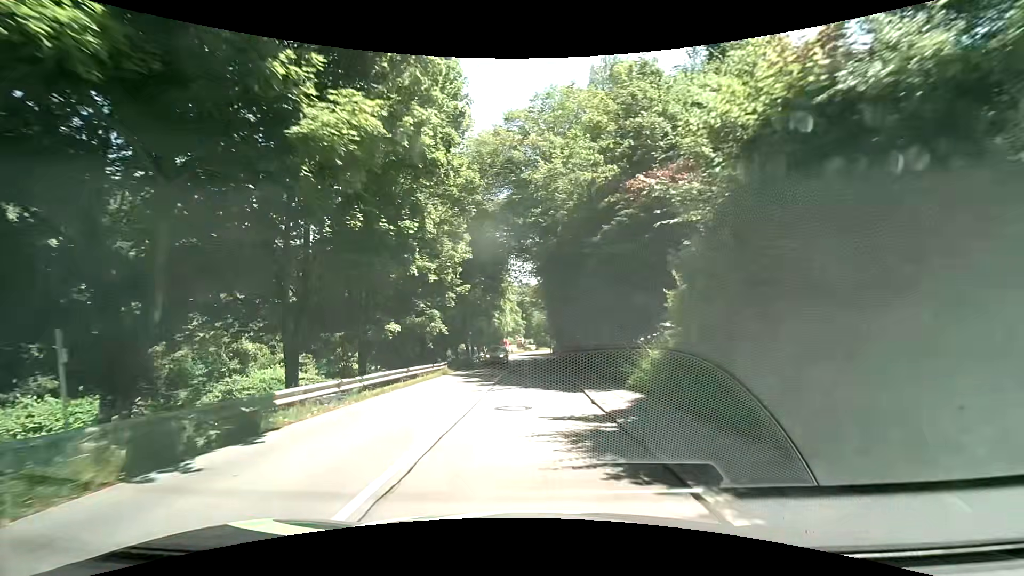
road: tertiary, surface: asphalt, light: Day
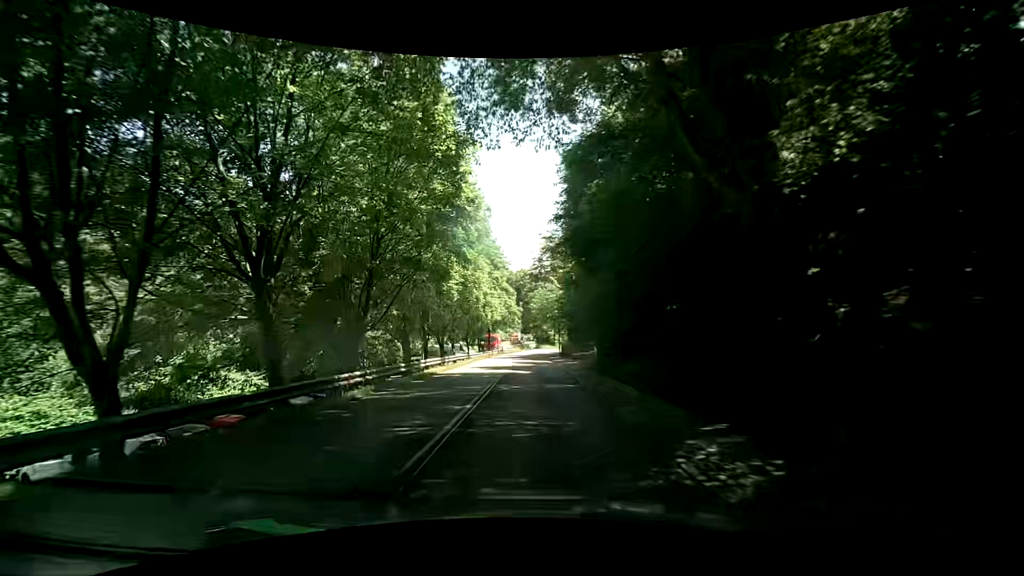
(-0.2, +29.9) m; -1°
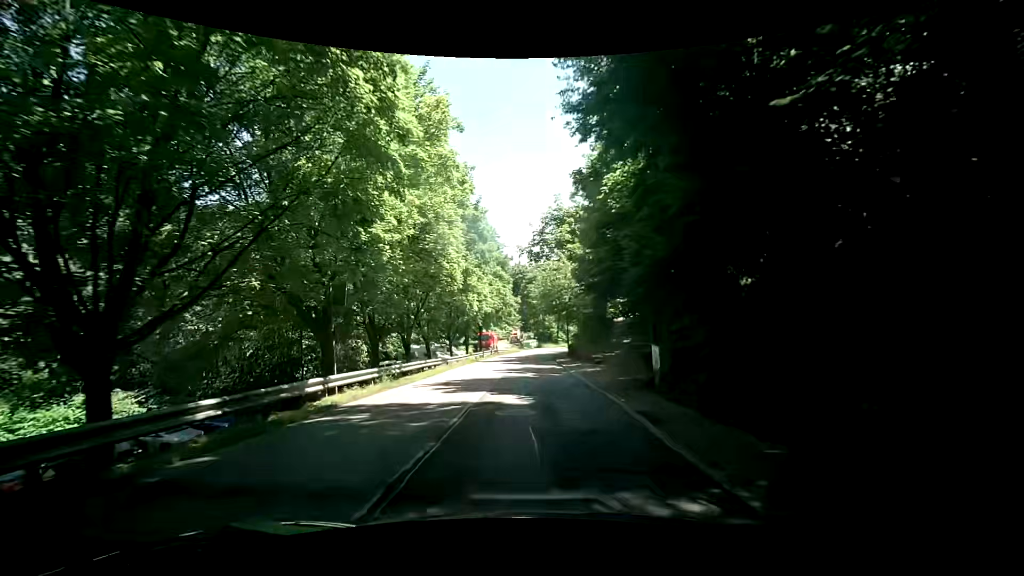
(+0.2, +12.5) m; +2°
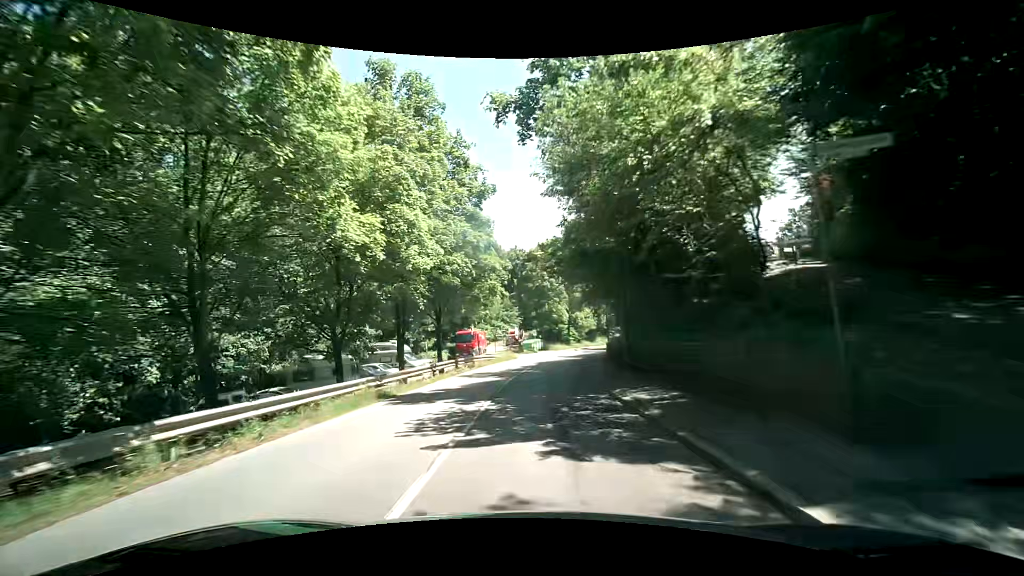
(-0.7, +25.9) m; -1°
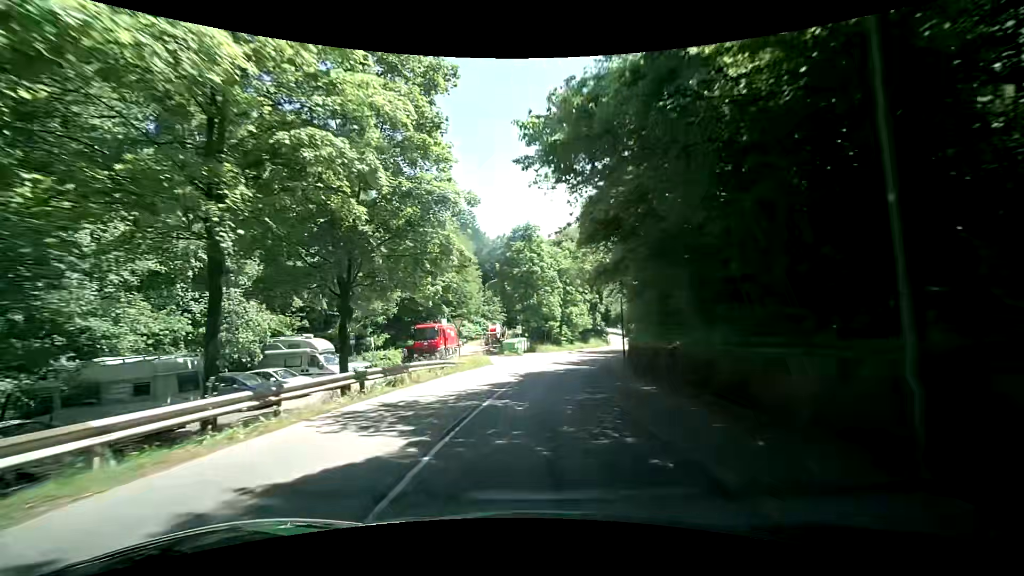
(0.0, +13.4) m; +1°
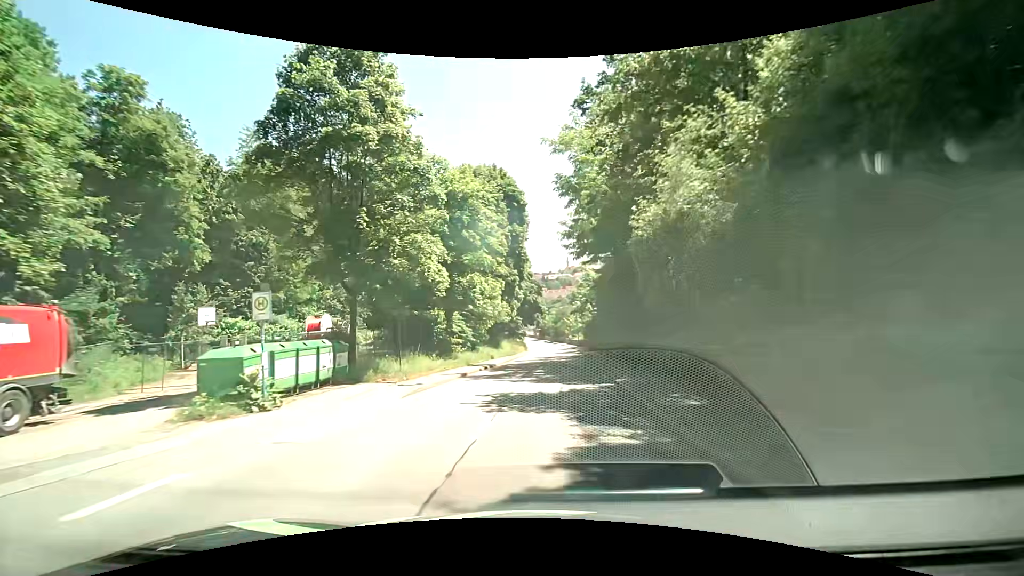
(+2.7, +33.2) m; +11°
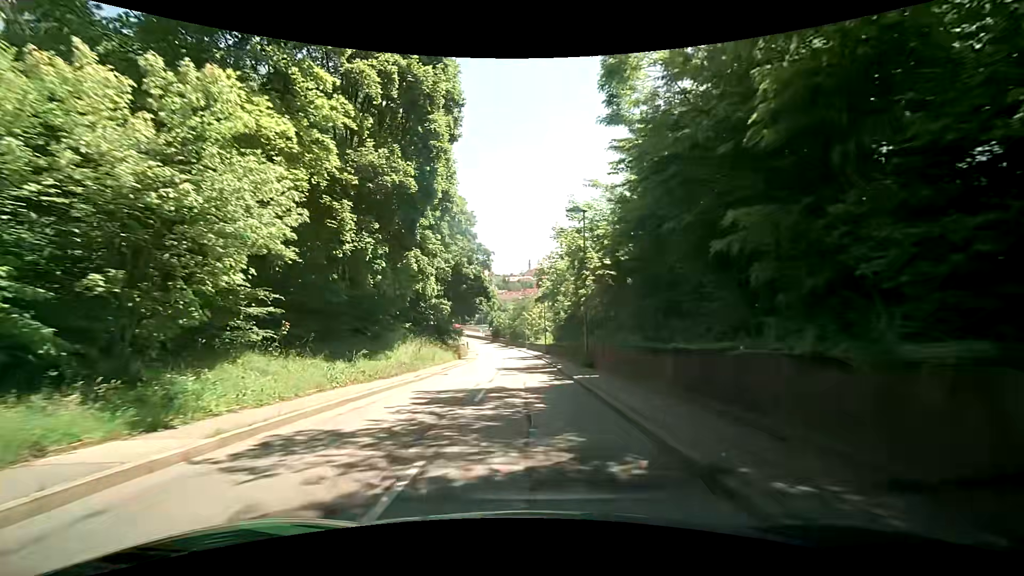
(+1.9, +31.4) m; +6°
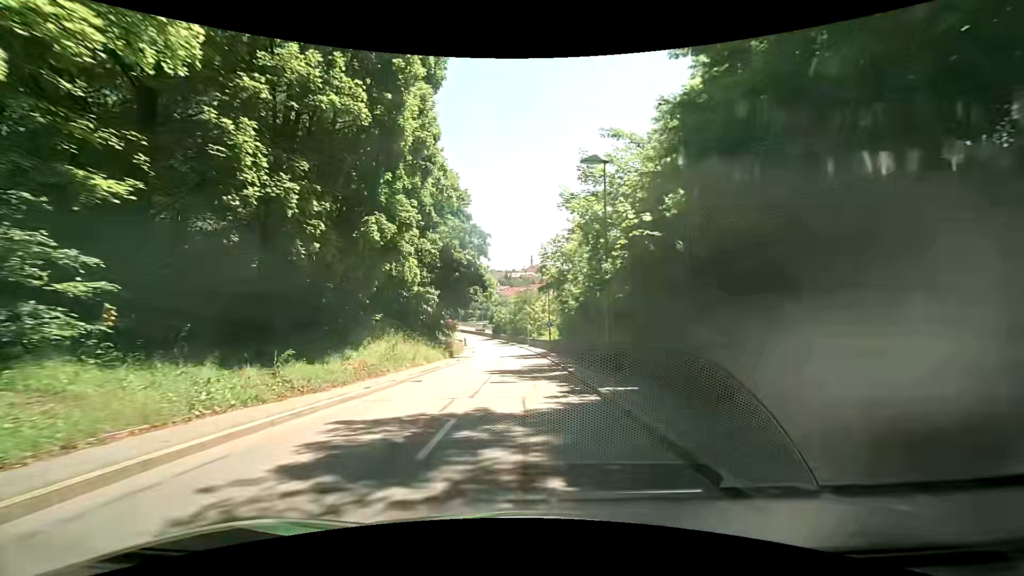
(-0.1, +6.3) m; -1°
(0, +10) (0, +20) (-1, +30) (-1, +40) (-2, +50) (-3, +60) (-4, +70) (-5, +80) (-6, +90) (-8, +100) m
